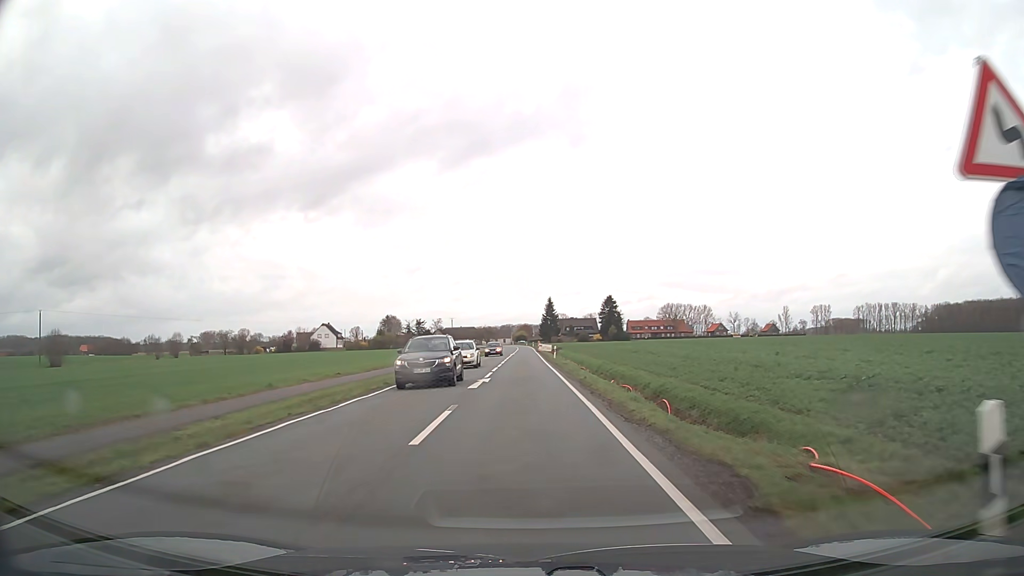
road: secondary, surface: asphalt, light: Day
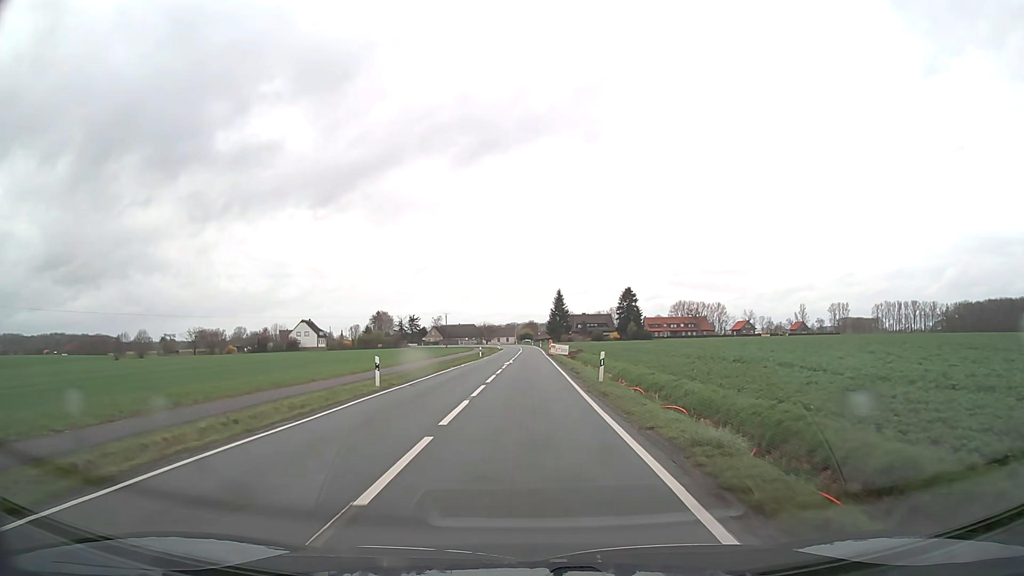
(-0.2, +30.6) m; -1°
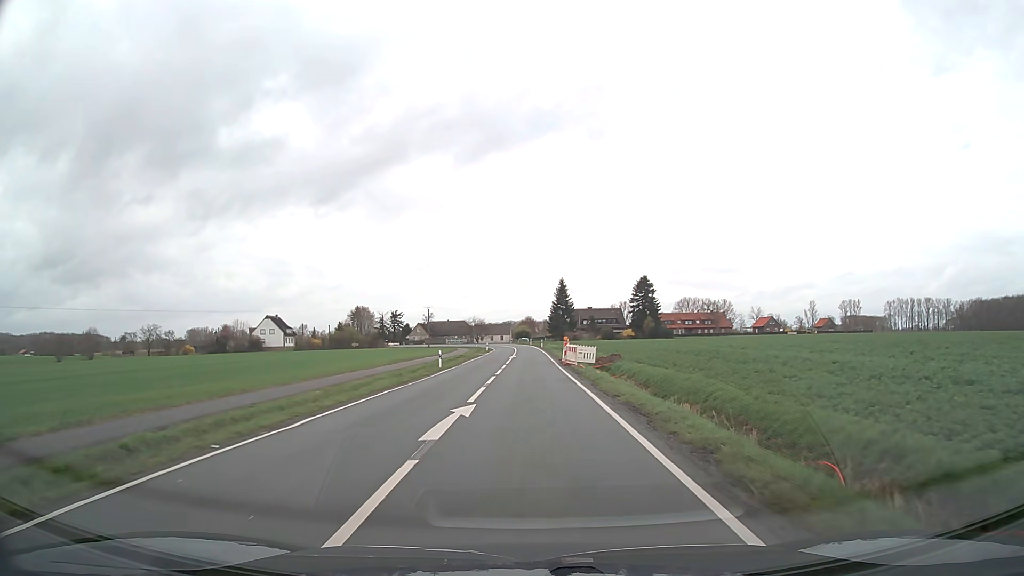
(0.0, +30.6) m; 0°
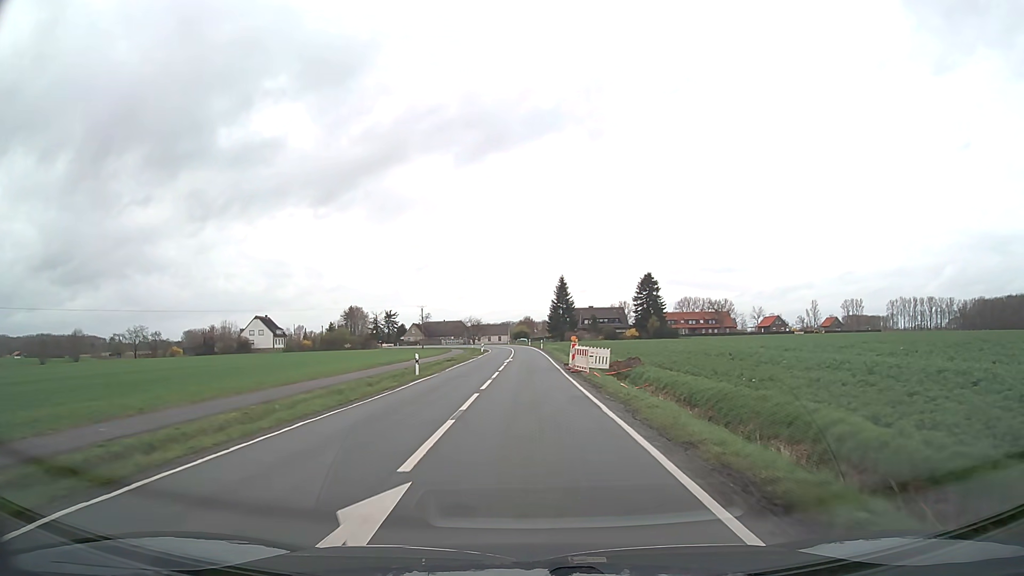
(0.0, +7.7) m; 0°
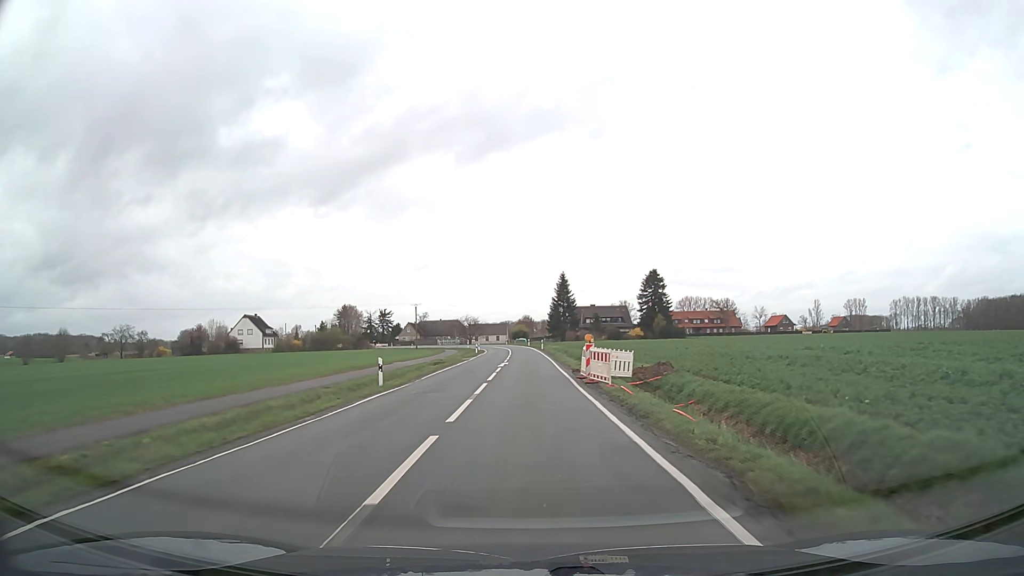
(0.0, +7.7) m; 0°
